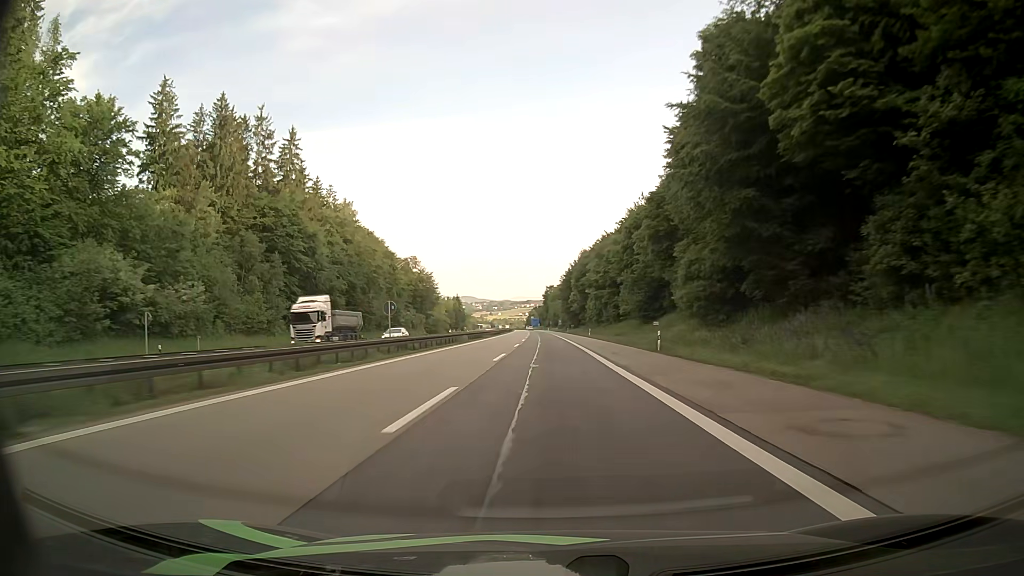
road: motorway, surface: asphalt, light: Day
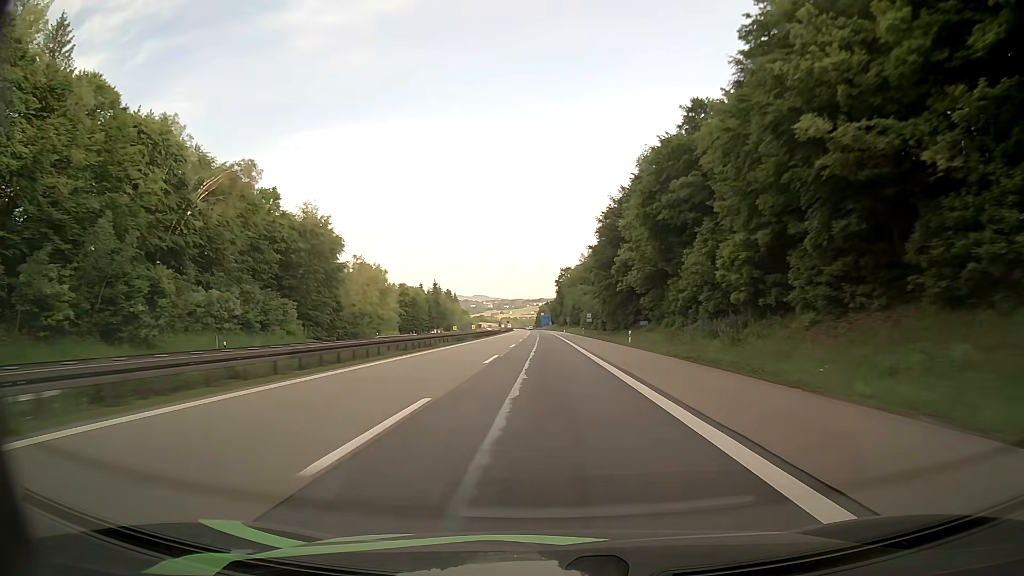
(-1.0, +91.6) m; -1°
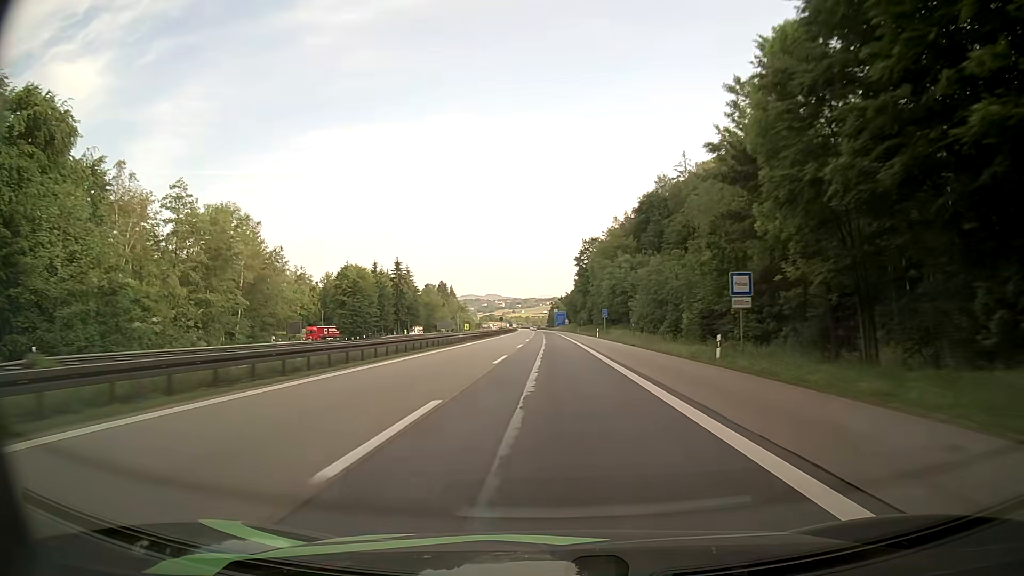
(-0.6, +72.5) m; -1°
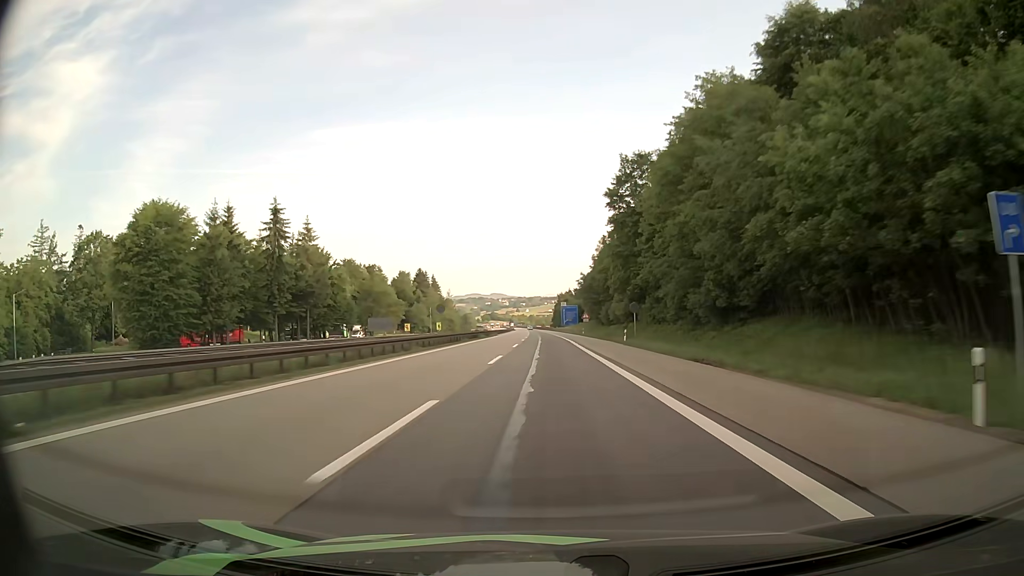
(-0.2, +72.1) m; 0°
(0, +10) (0, +20) (0, +30) (0, +40) (0, +50) (-1, +60) (-1, +70) (-1, +80) (-1, +90) (-1, +100) m
